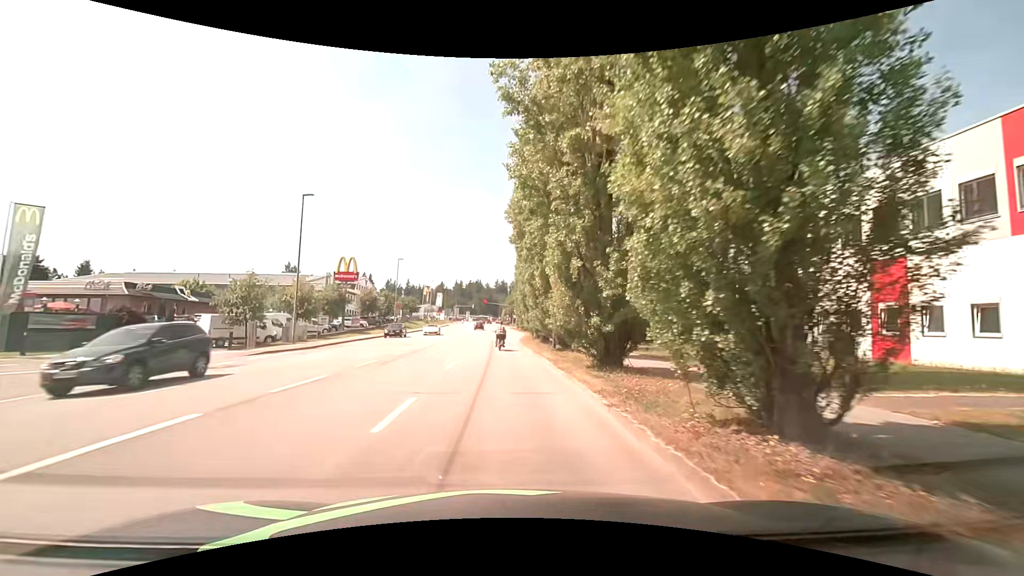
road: tertiary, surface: asphalt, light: Day
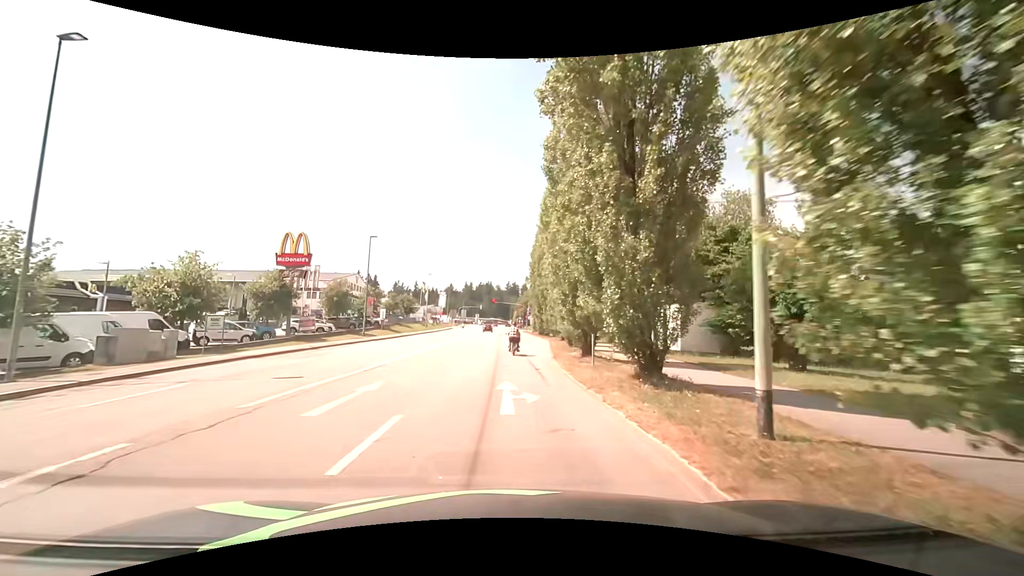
(-0.3, +19.8) m; -1°
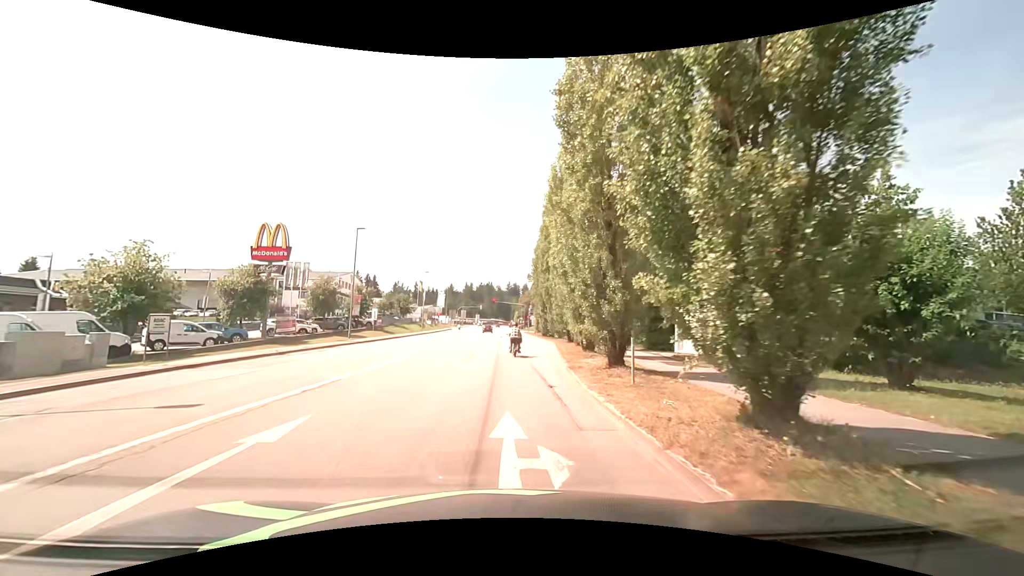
(0.0, +4.7) m; +1°
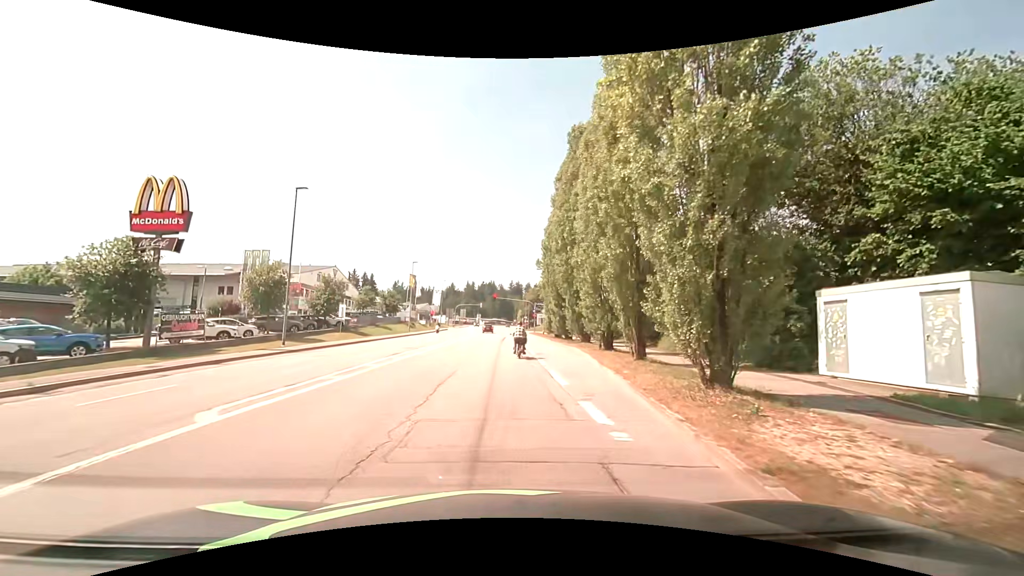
(-0.2, +13.6) m; -2°
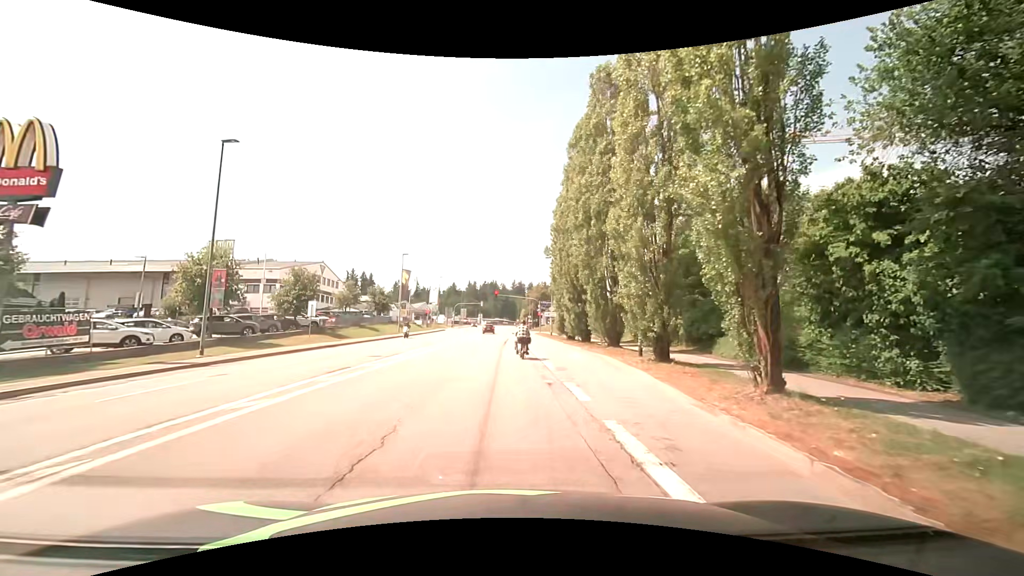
(0.0, +8.5) m; 0°
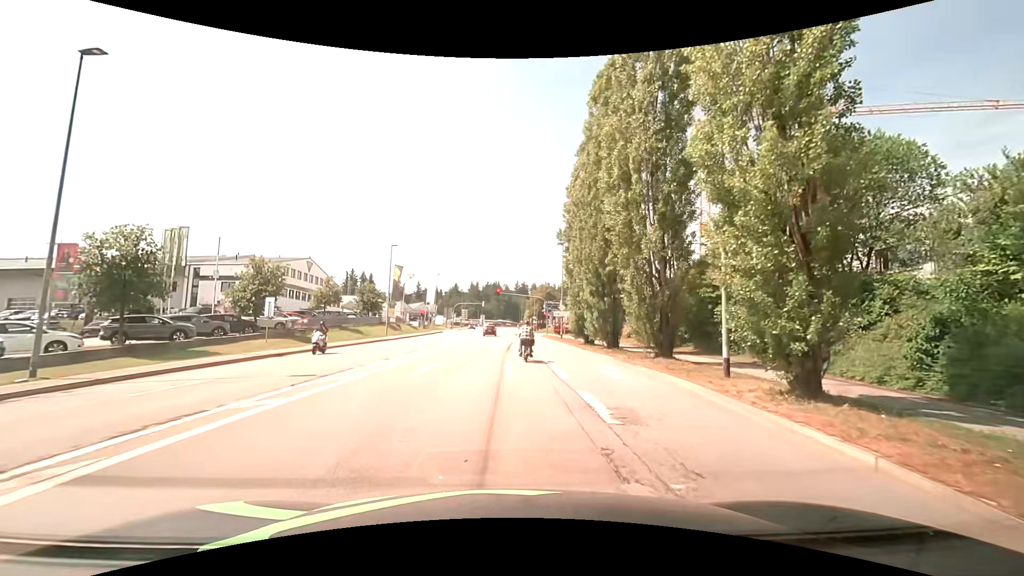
(0.0, +8.1) m; 0°
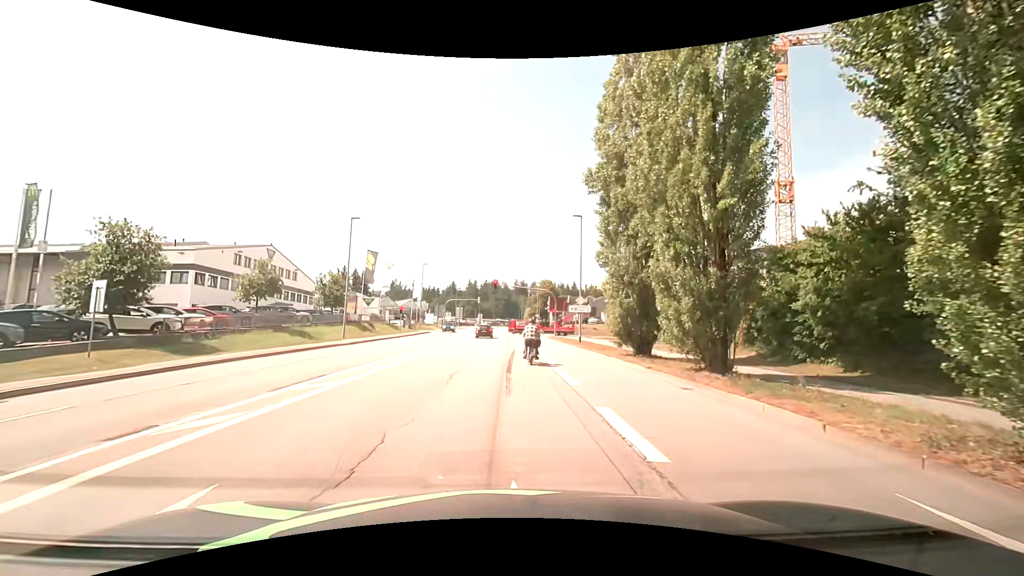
(-0.1, +14.0) m; 0°
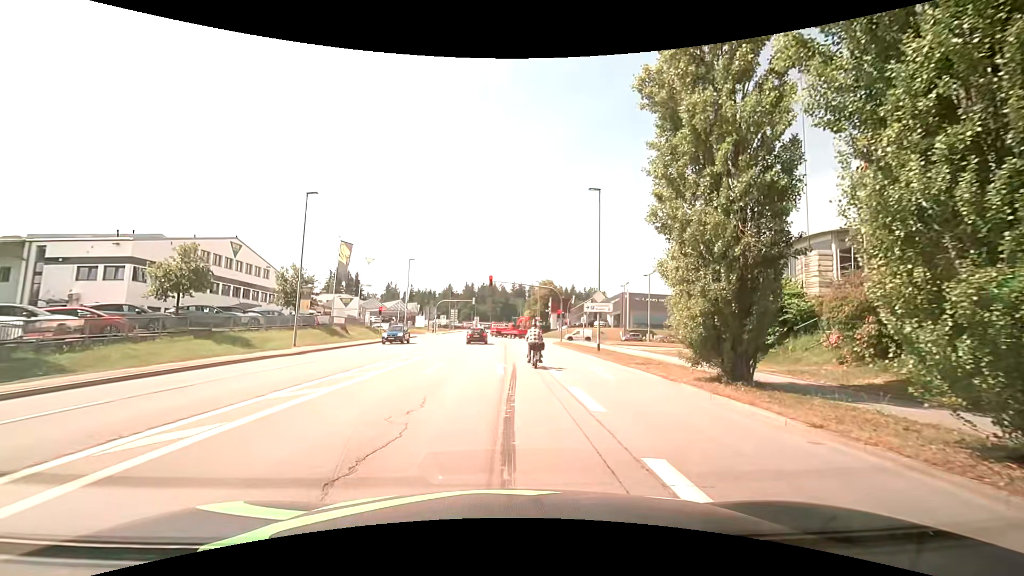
(-0.1, +9.0) m; -1°
